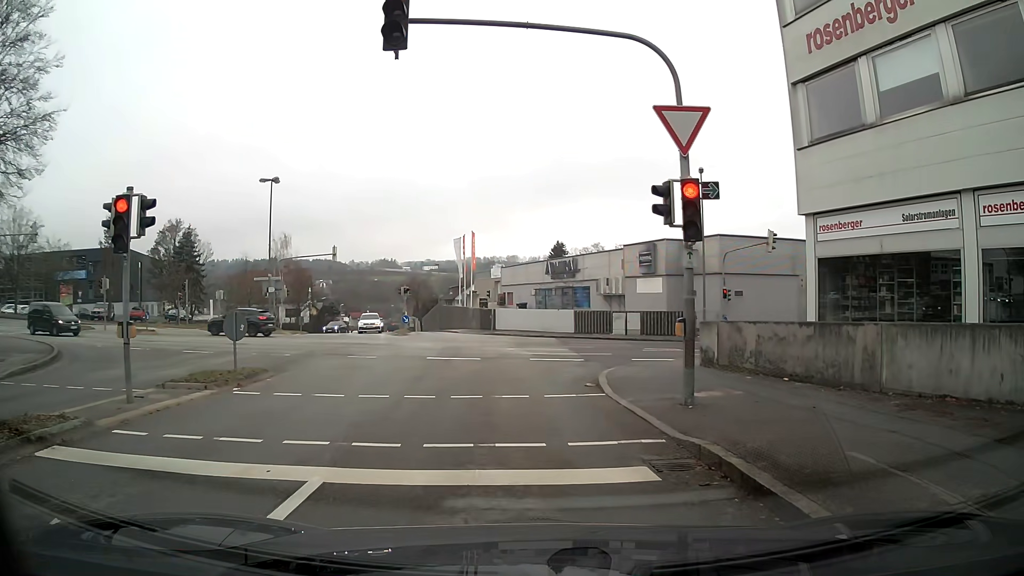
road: residential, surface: asphalt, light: Day
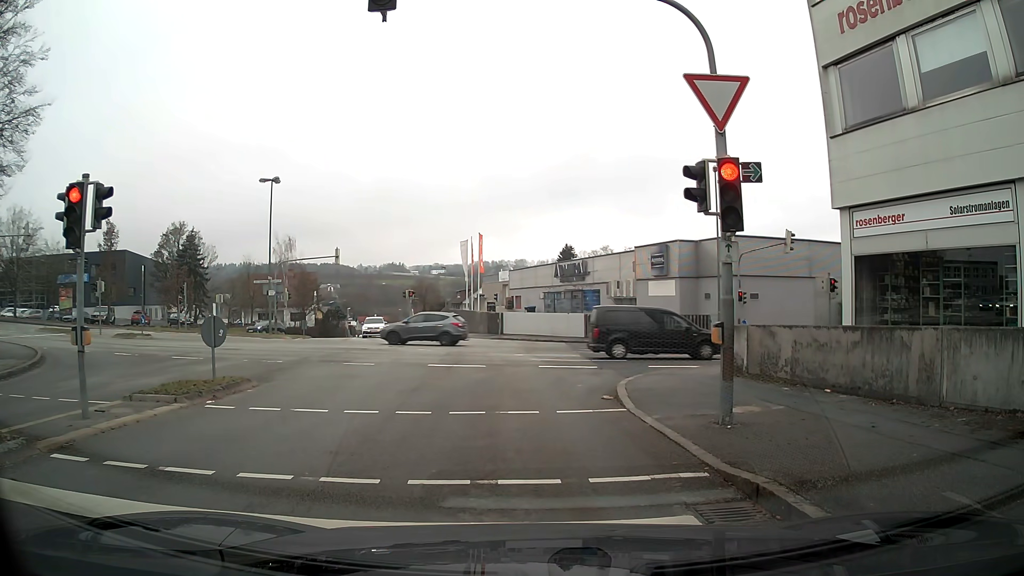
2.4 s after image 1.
(0.0, +1.4) m; -1°
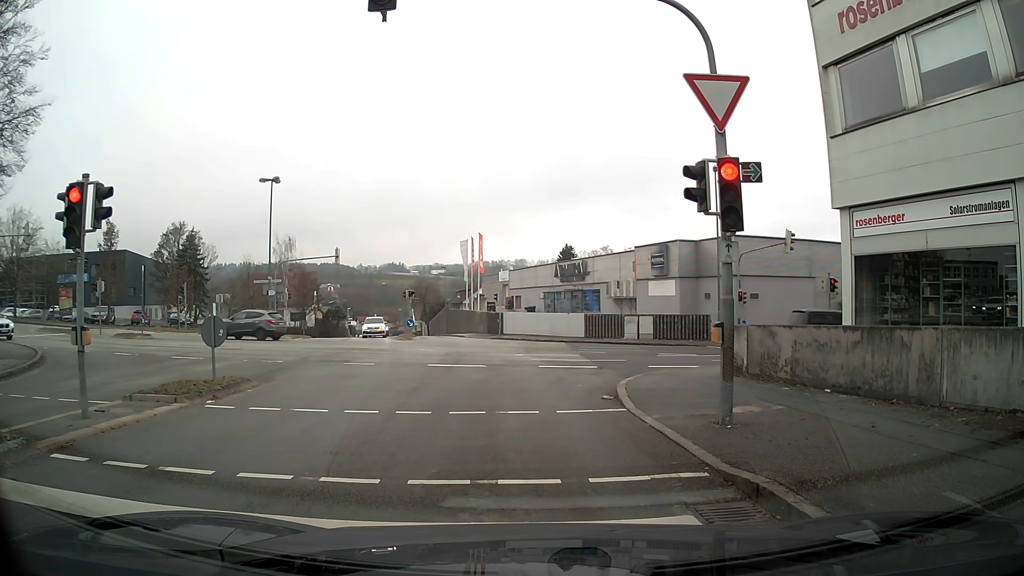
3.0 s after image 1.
(0.0, 0.0) m; 0°
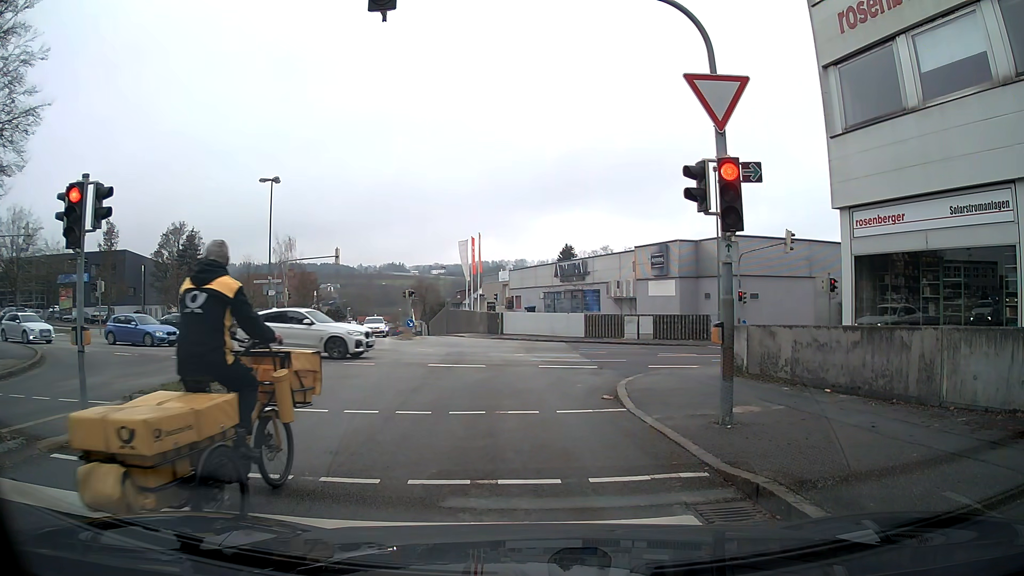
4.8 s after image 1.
(0.0, 0.0) m; 0°
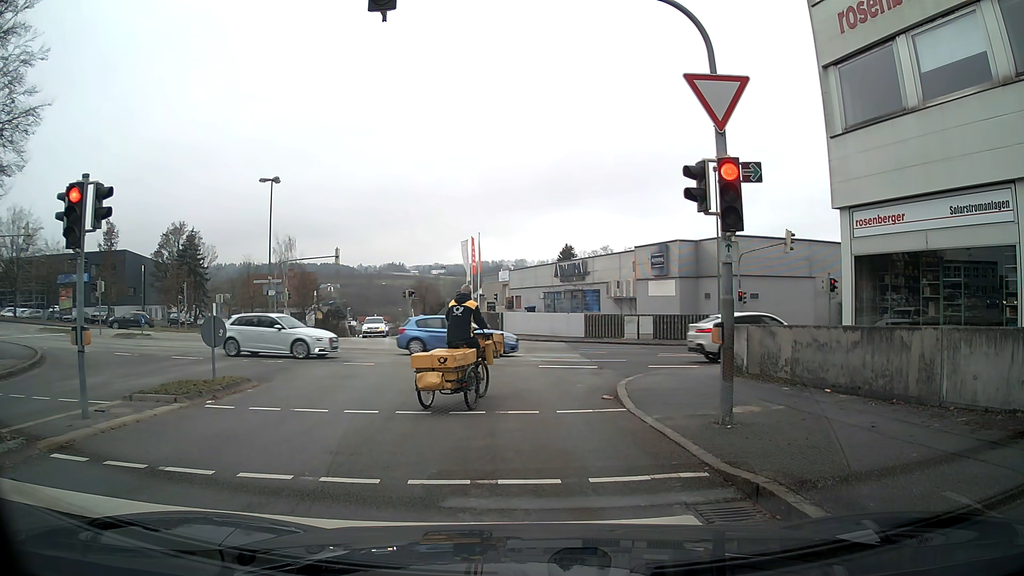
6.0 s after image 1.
(0.0, 0.0) m; 0°
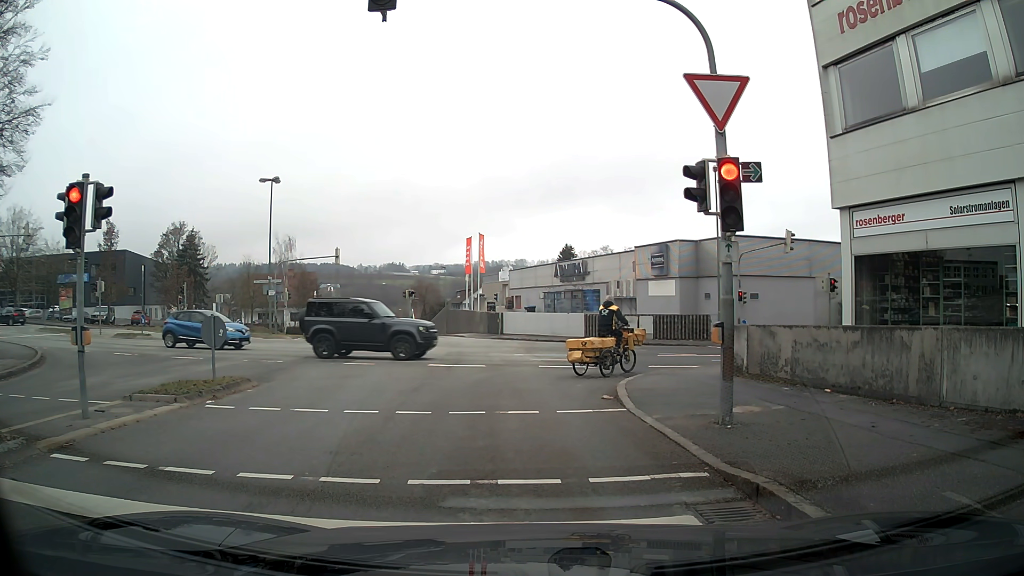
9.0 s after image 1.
(0.0, 0.0) m; 0°
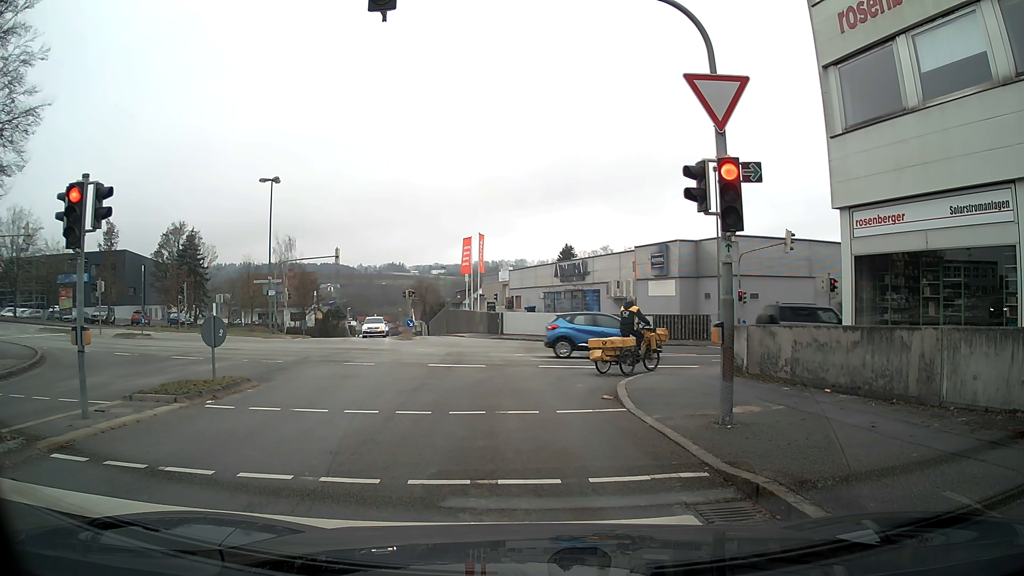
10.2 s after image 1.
(0.0, 0.0) m; 0°
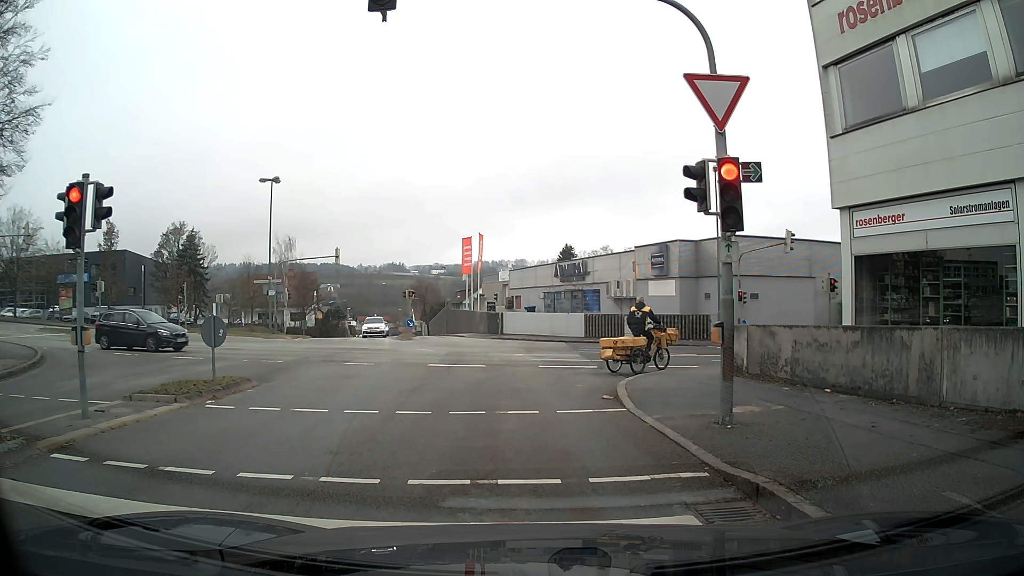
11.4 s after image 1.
(0.0, 0.0) m; 0°
(0, +10) (-1, +20) (-1, +30) (-2, +40) (-4, +50) (-6, +60) (-8, +69) (-9, +79) (-11, +89) (-13, +99) m
